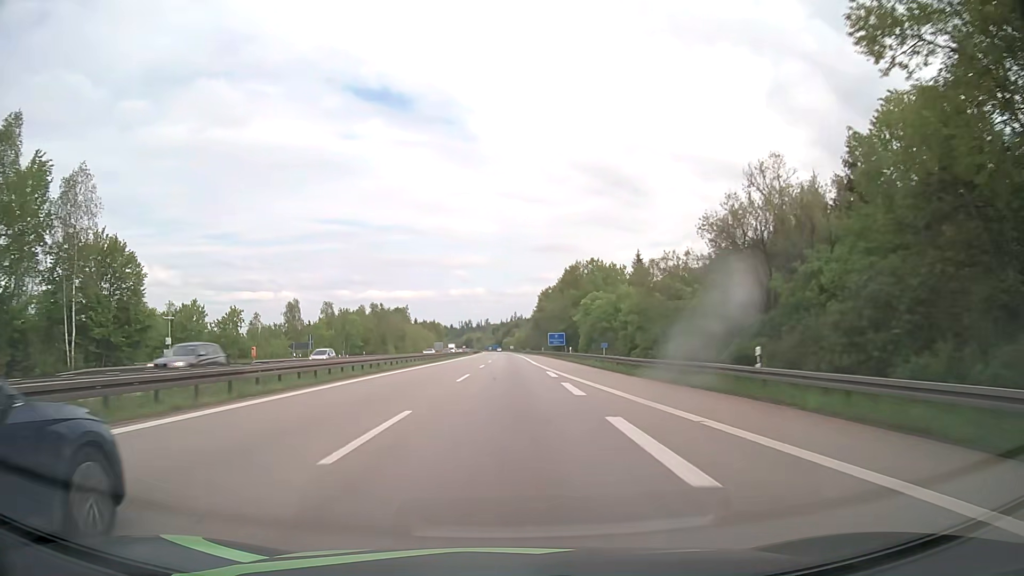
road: motorway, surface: asphalt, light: Day
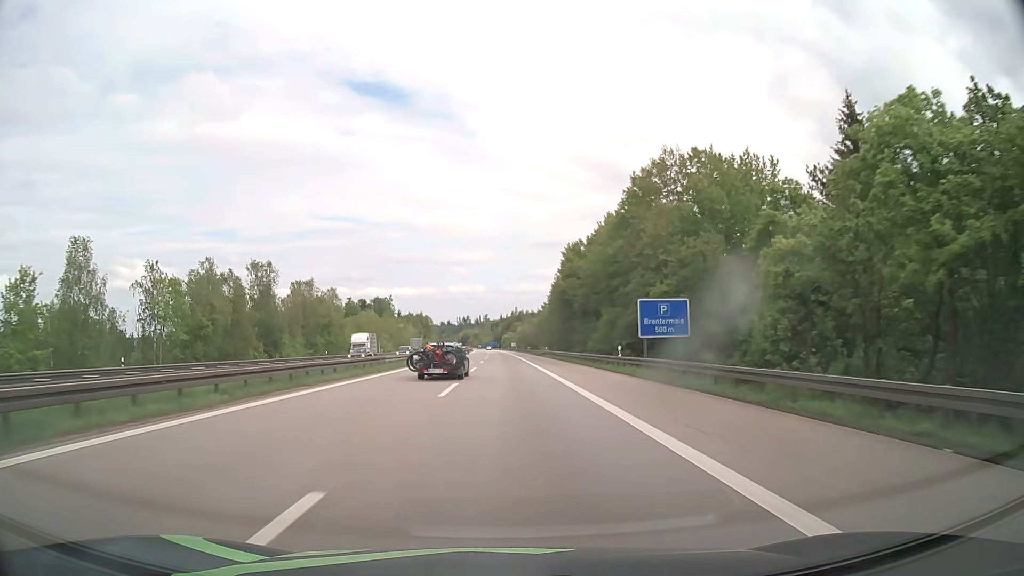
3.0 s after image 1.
(+0.1, +80.0) m; 0°
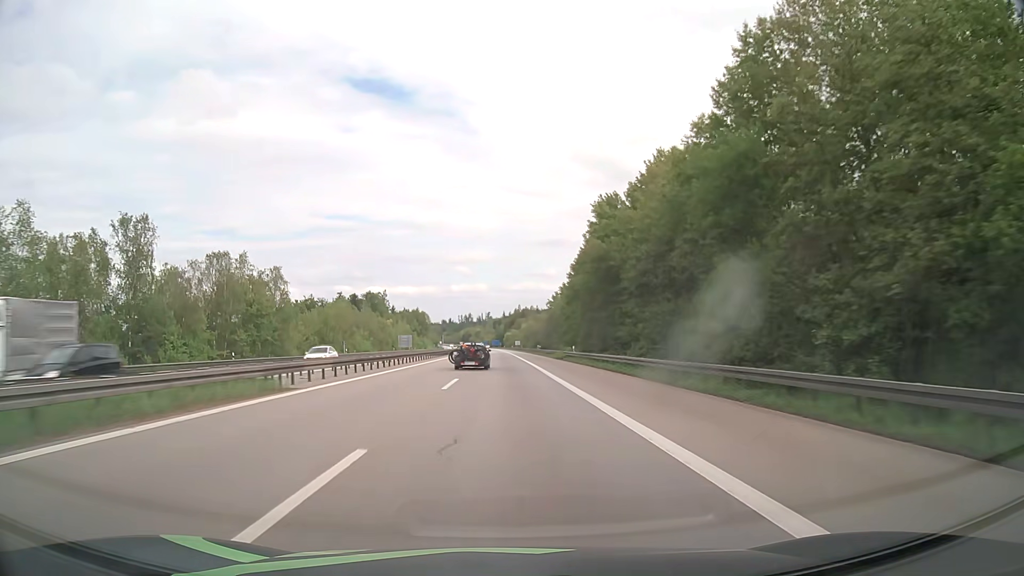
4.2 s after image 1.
(-0.1, +33.5) m; 0°
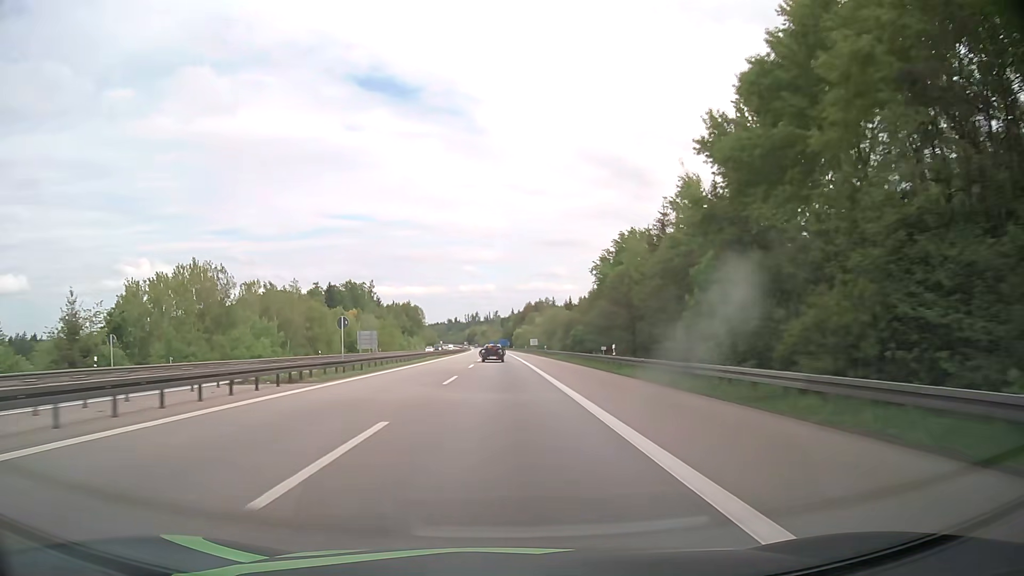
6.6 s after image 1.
(-0.4, +69.5) m; -1°
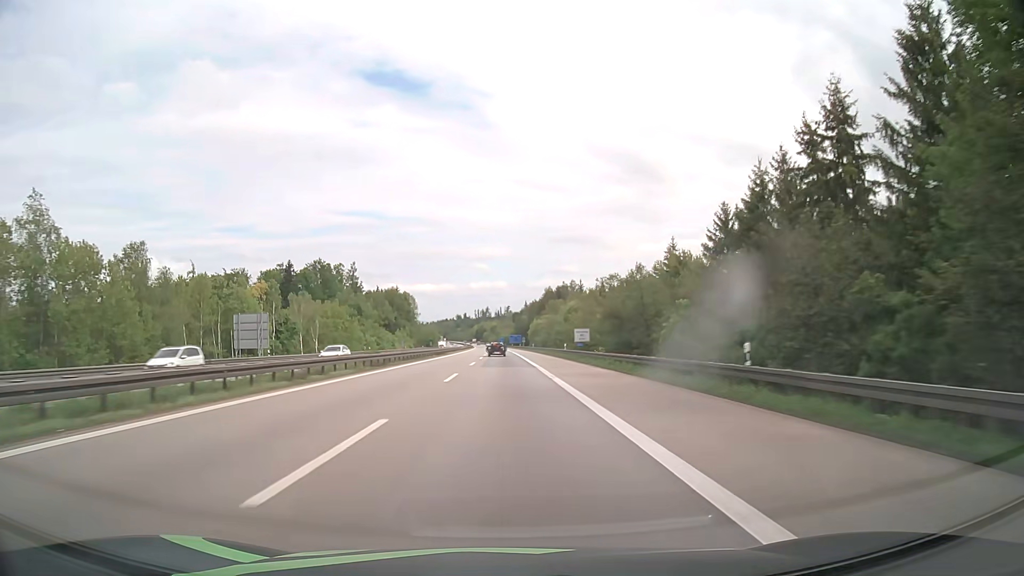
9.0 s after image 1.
(-0.7, +72.4) m; -1°
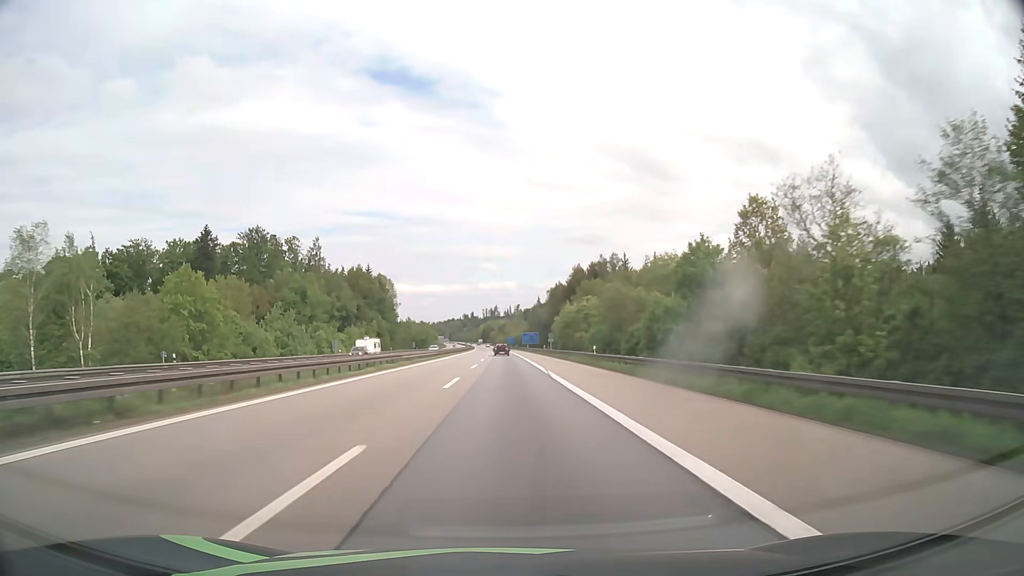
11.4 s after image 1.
(-0.5, +74.7) m; -1°
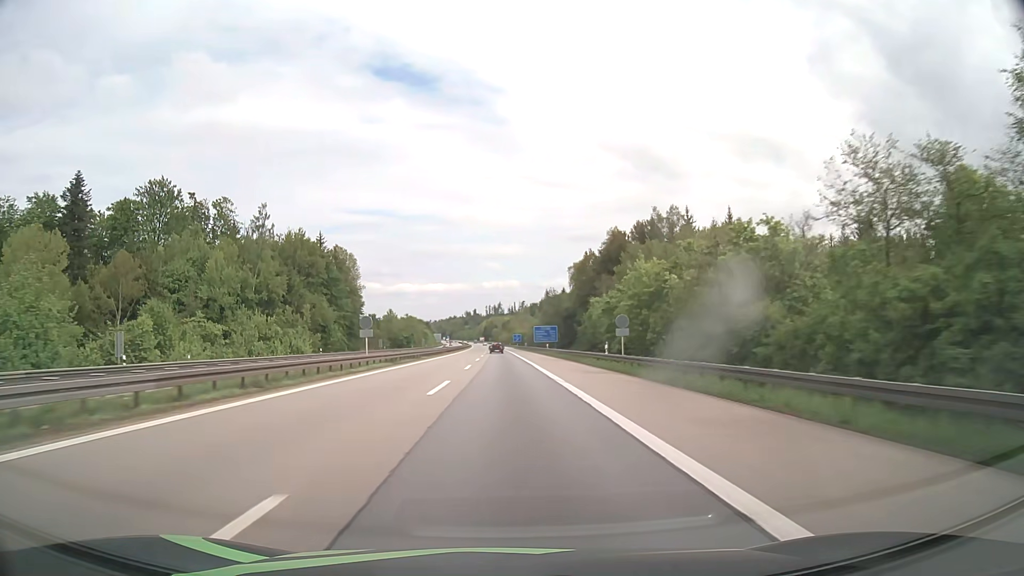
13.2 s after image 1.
(-0.1, +57.1) m; 0°
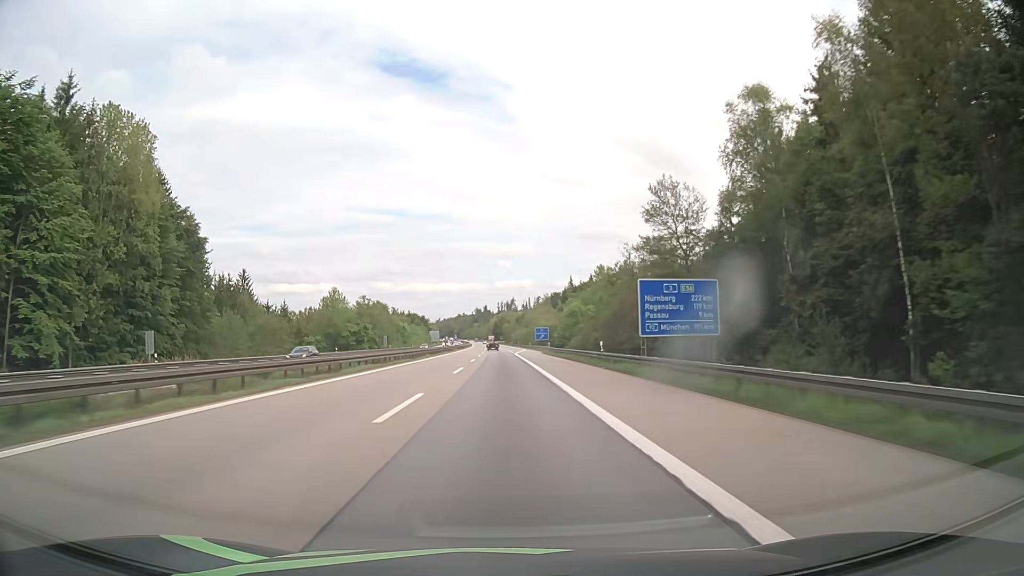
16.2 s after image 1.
(-1.0, +96.2) m; -1°
(0, +10) (0, +20) (0, +30) (0, +40) (0, +50) (-1, +60) (-1, +70) (-1, +80) (-1, +90) (-1, +100) m
